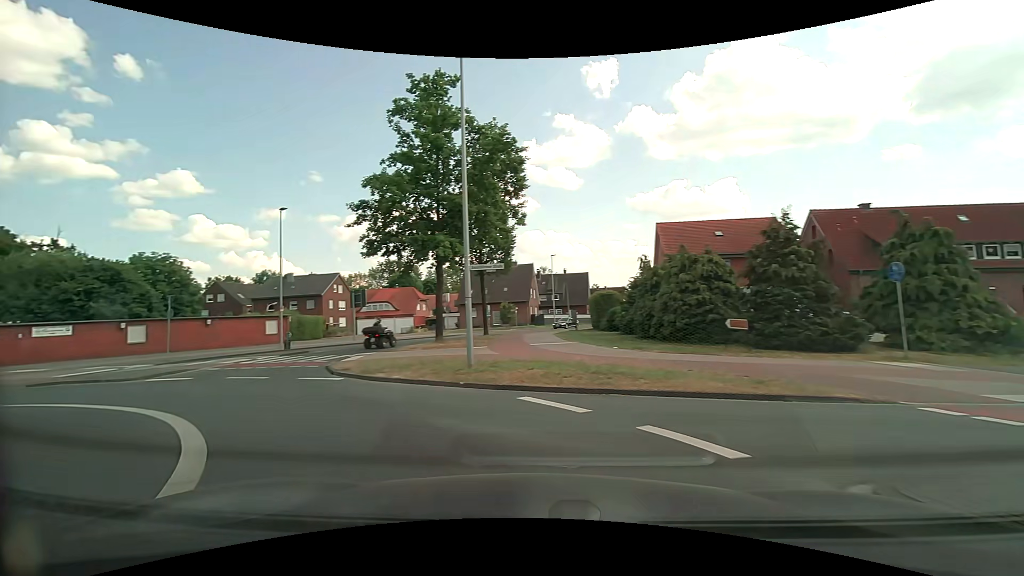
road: tertiary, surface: asphalt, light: Day
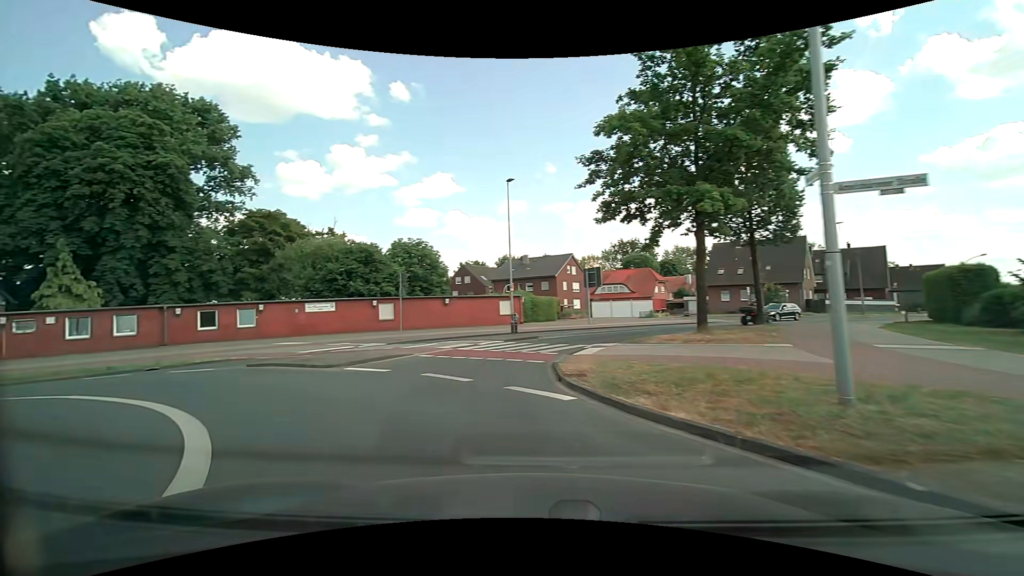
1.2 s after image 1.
(-1.4, +6.4) m; -25°
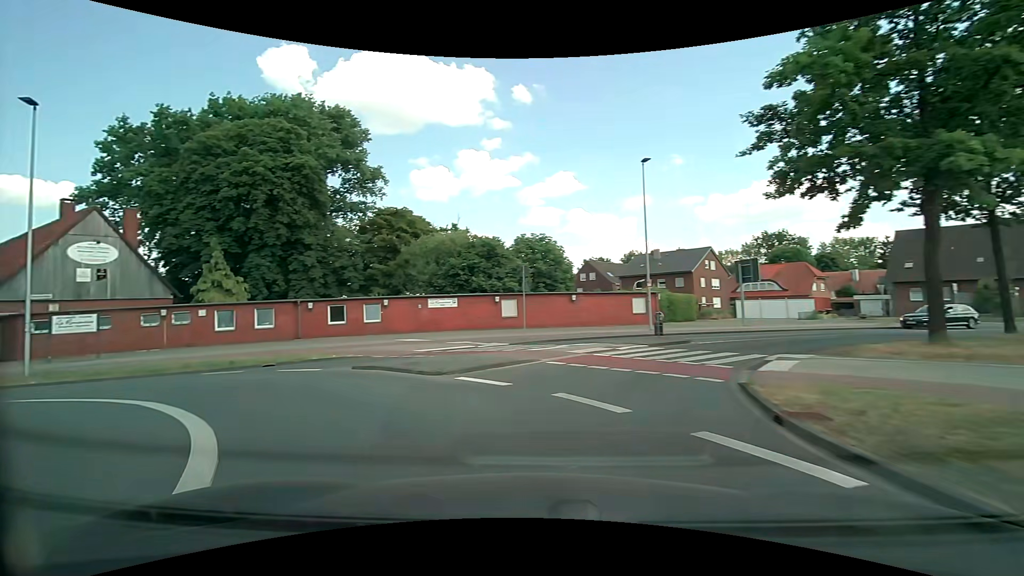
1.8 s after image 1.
(-0.4, +3.3) m; -15°
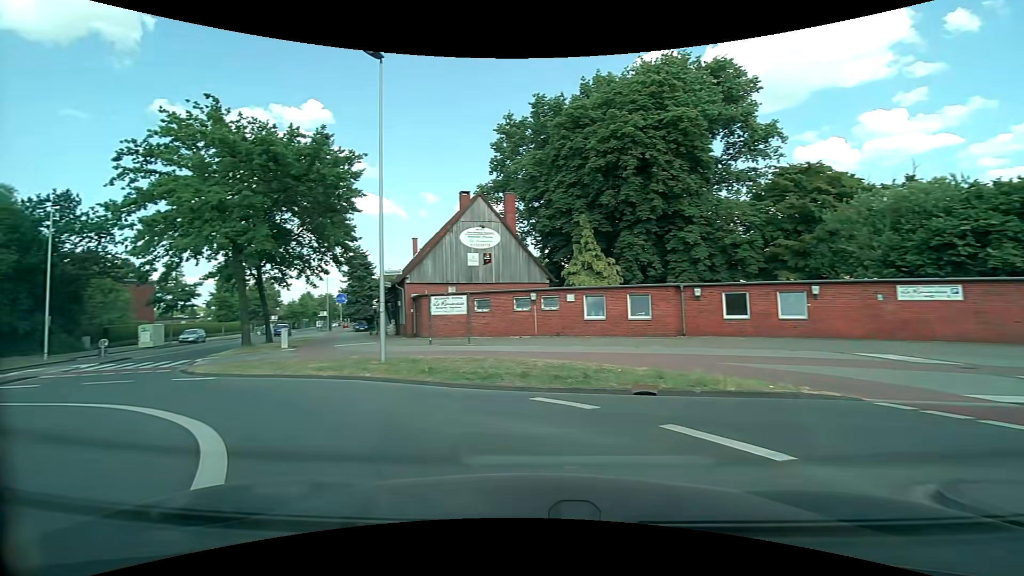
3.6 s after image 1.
(-3.2, +9.1) m; -41°
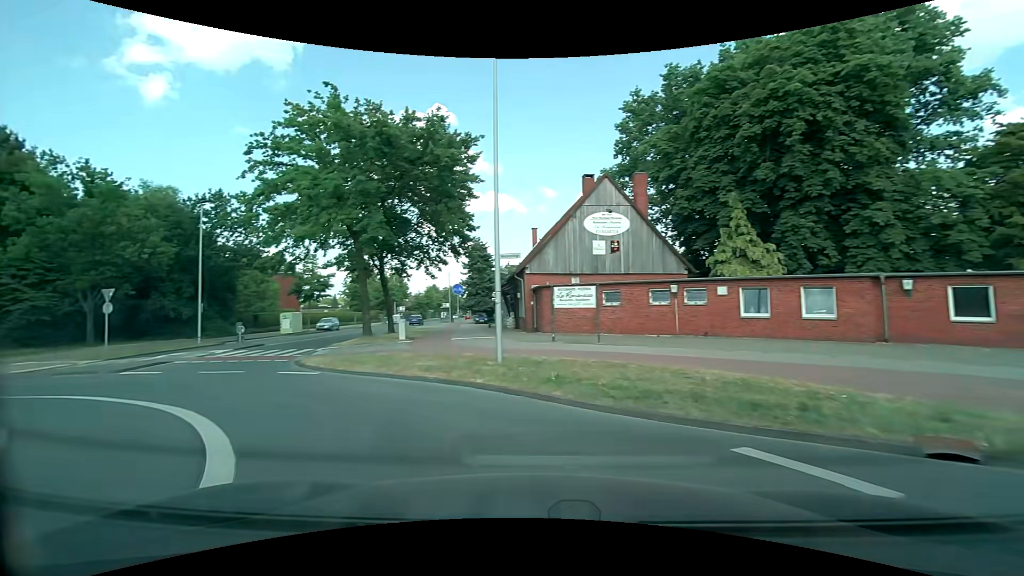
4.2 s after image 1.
(-0.3, +3.2) m; -12°
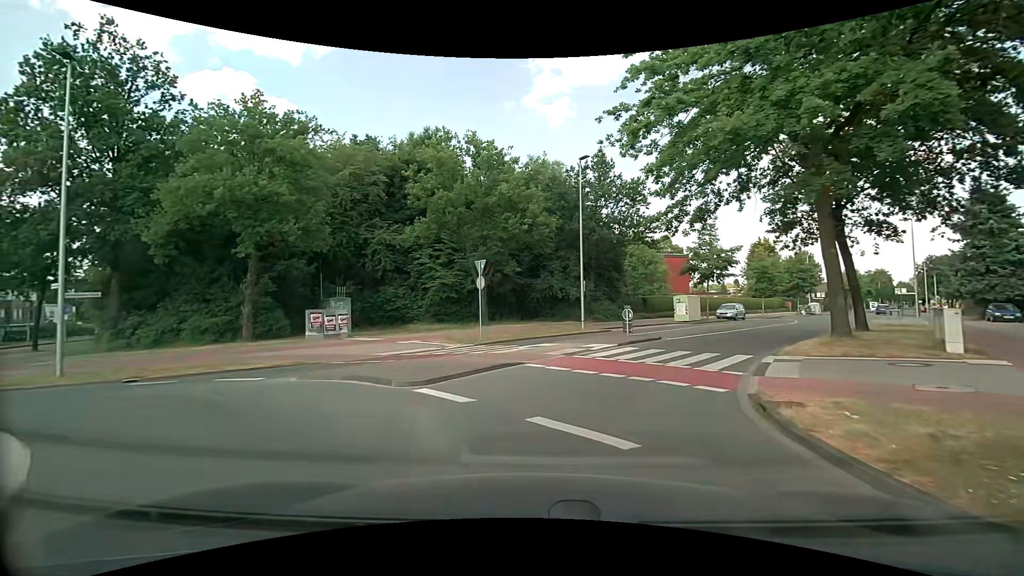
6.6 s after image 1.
(-5.1, +11.0) m; -44°
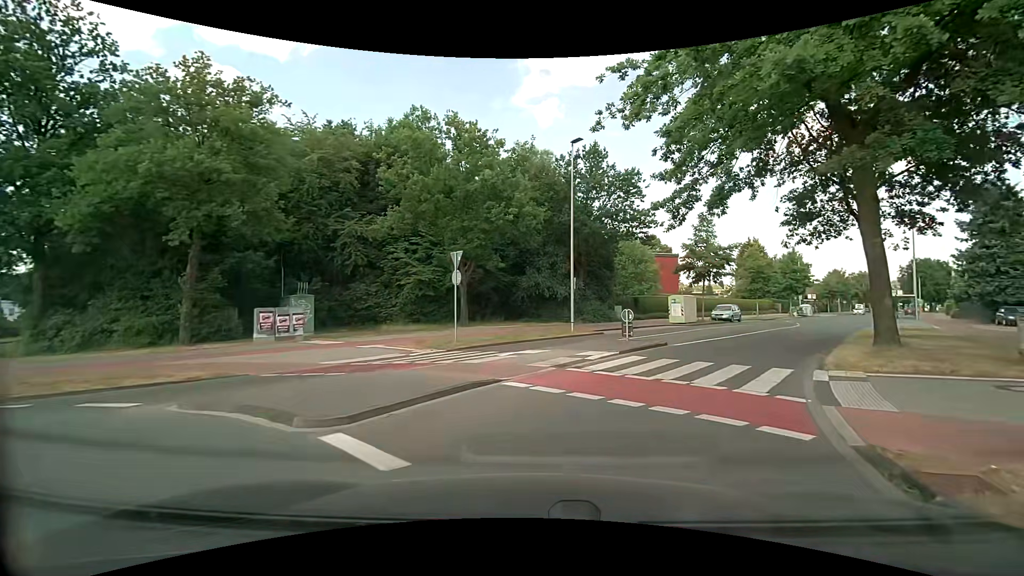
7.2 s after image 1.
(0.0, +3.1) m; 0°
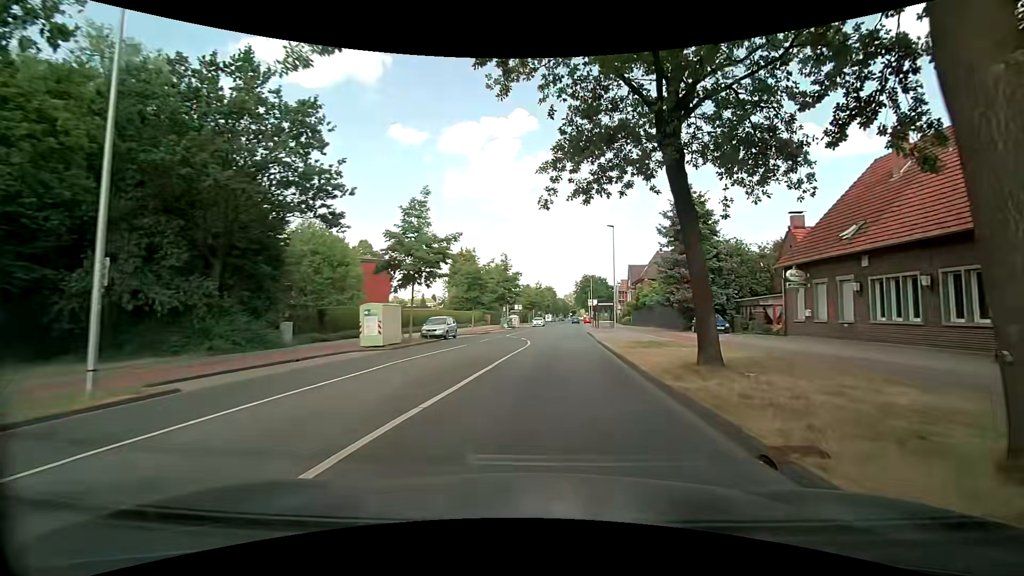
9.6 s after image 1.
(+3.8, +13.6) m; +32°
(0, +10) (+1, +20) (+2, +30) (+2, +40) (+3, +50) (+4, +60) (+5, +70) (+6, +80) (+7, +90) (+8, +100) m
